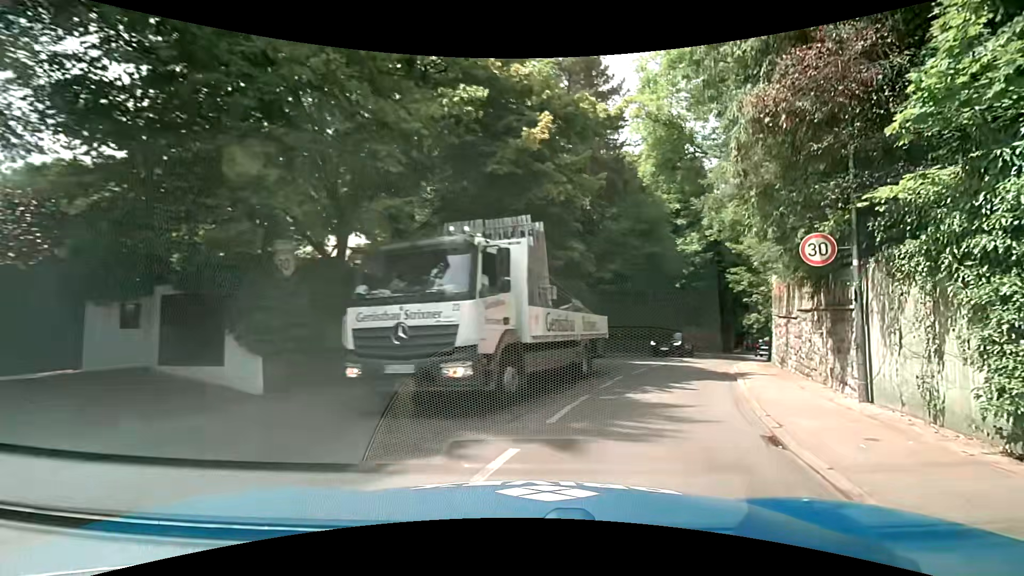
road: residential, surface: asphalt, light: Day
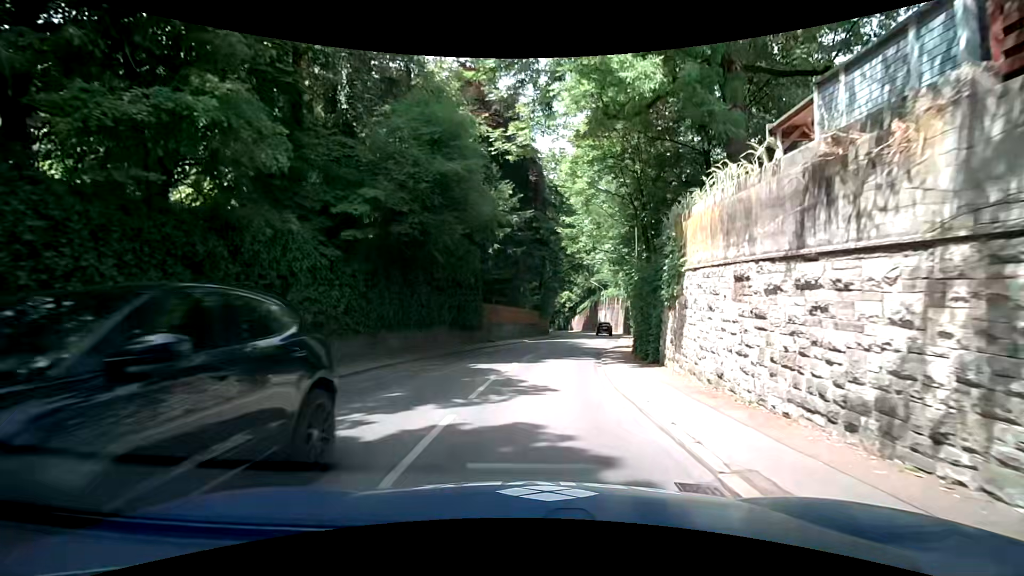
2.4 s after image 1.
(+4.1, +15.3) m; +21°
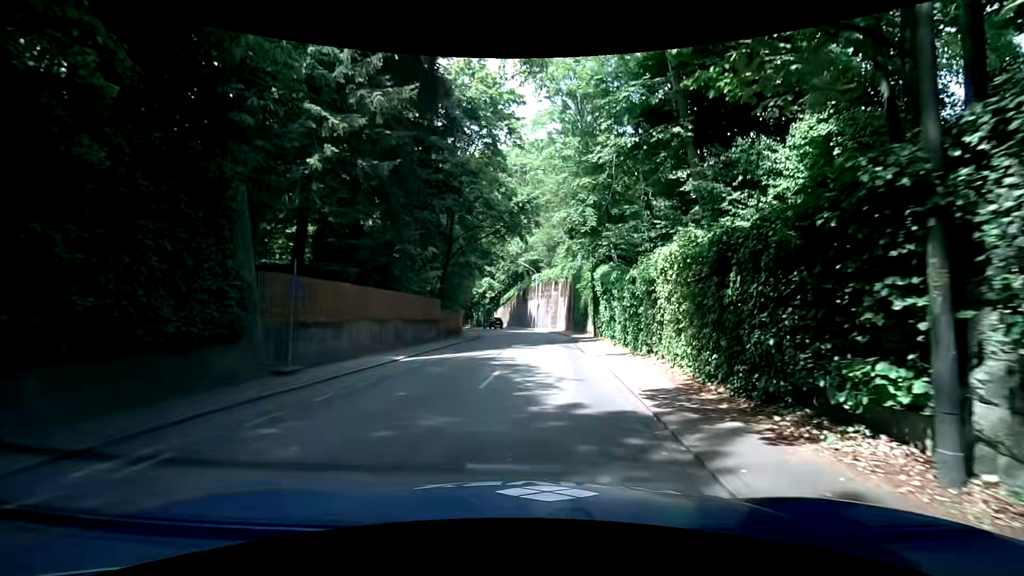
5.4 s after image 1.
(+1.6, +21.0) m; +9°
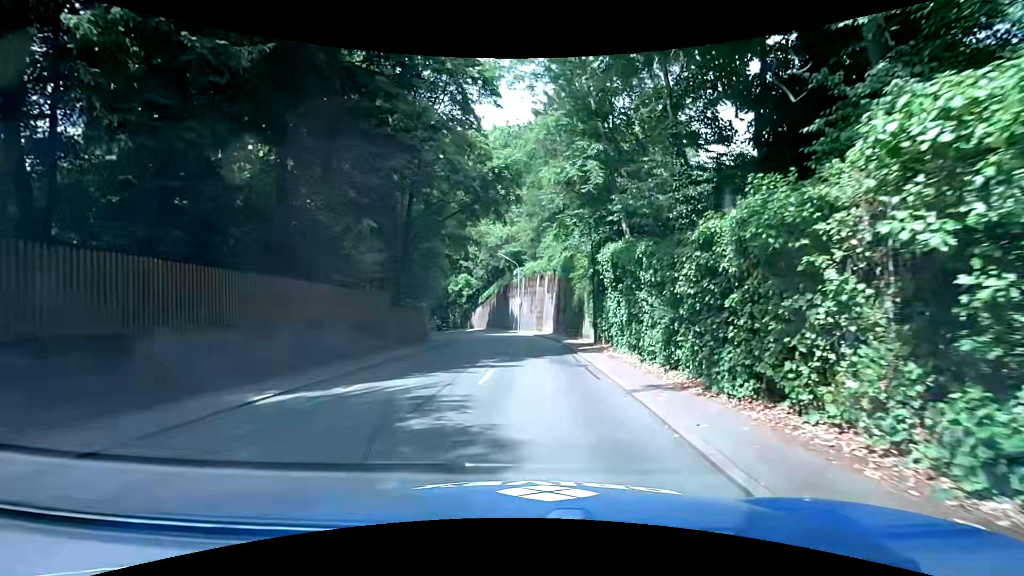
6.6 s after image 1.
(+0.3, +8.3) m; +3°
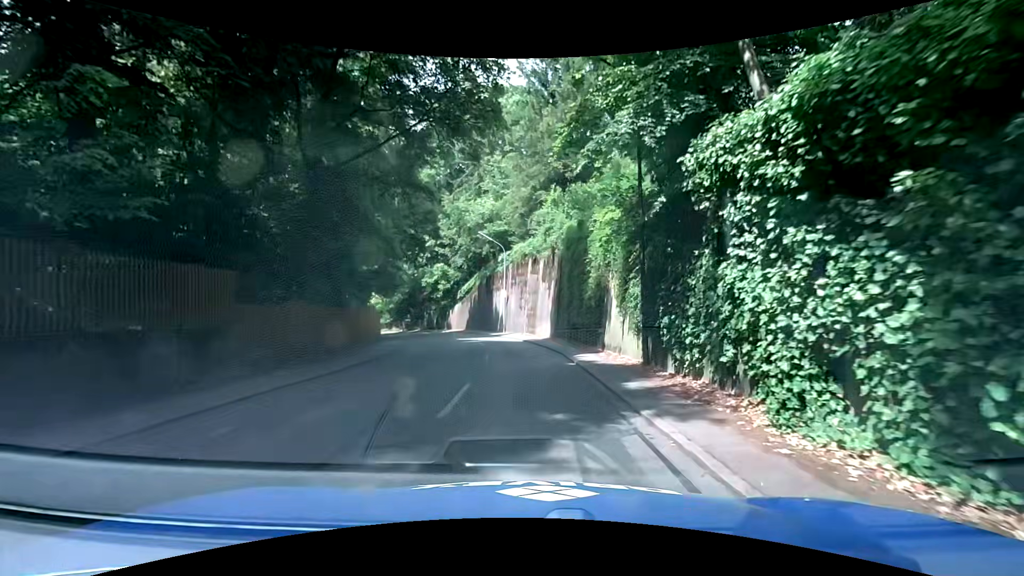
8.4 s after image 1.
(+0.2, +12.4) m; +1°
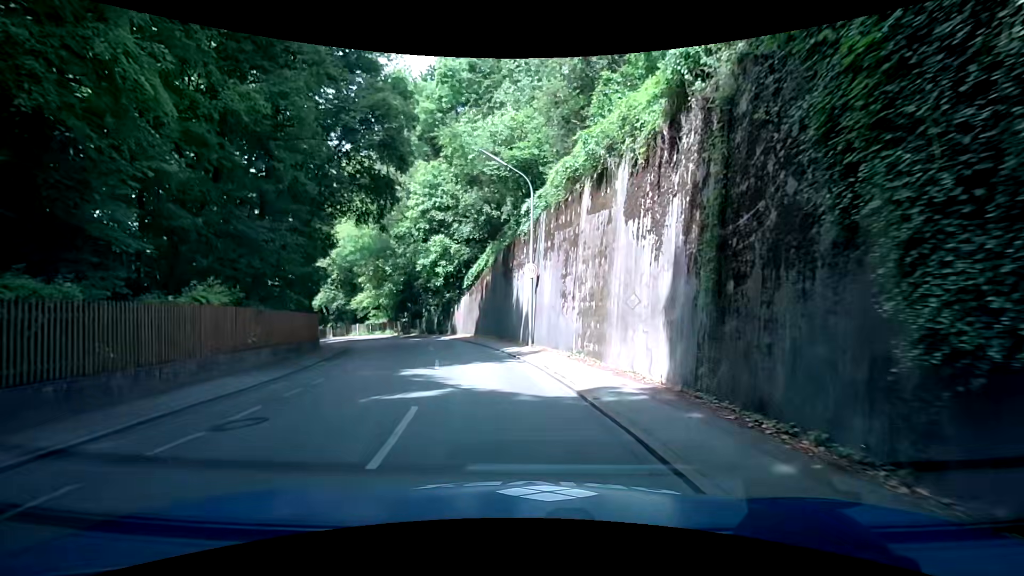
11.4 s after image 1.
(-0.4, +20.3) m; -5°
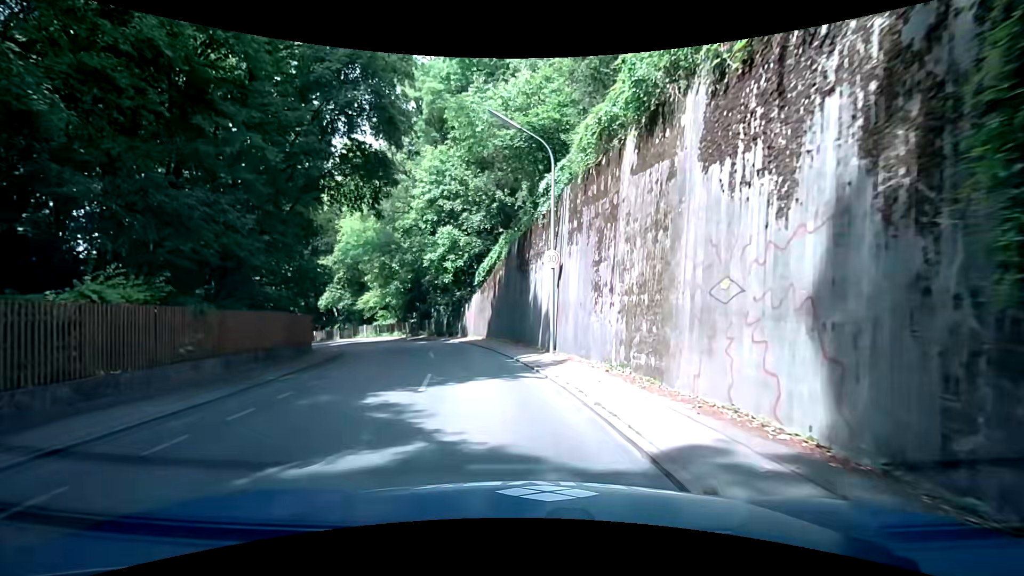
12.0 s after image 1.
(0.0, +4.1) m; -1°
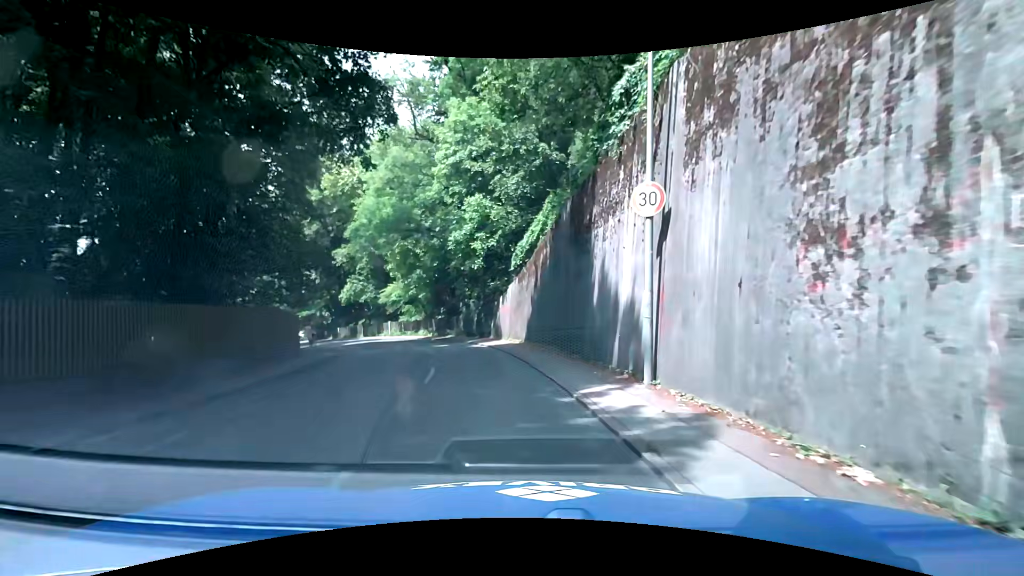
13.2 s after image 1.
(-0.3, +8.2) m; -4°
